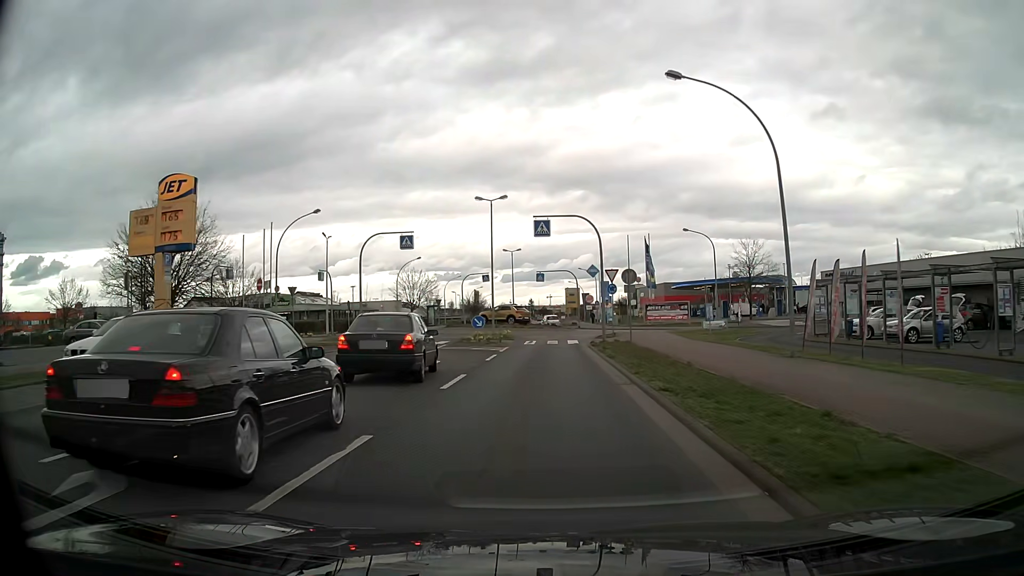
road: tertiary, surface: asphalt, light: Day
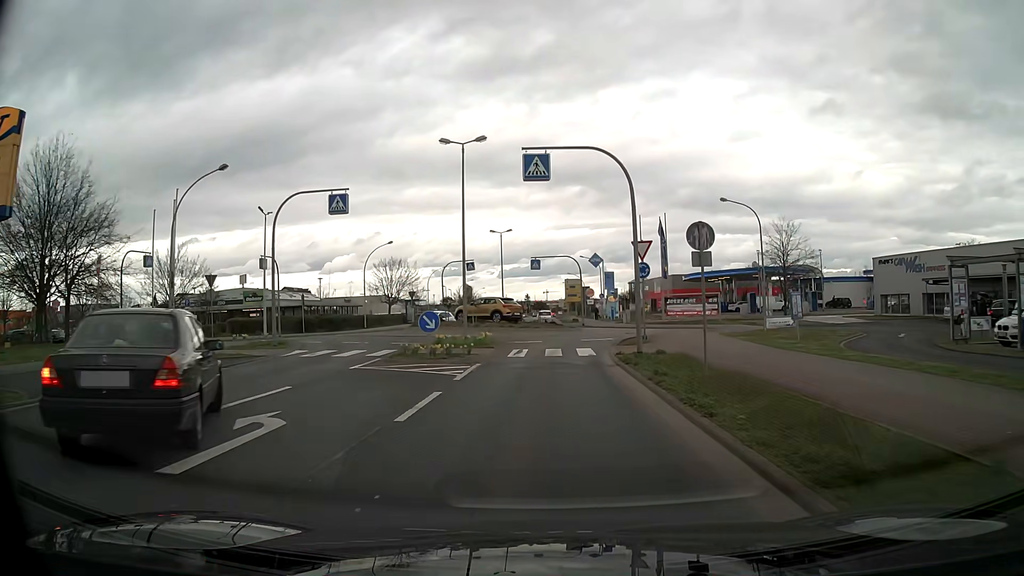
(0.0, +12.2) m; 0°
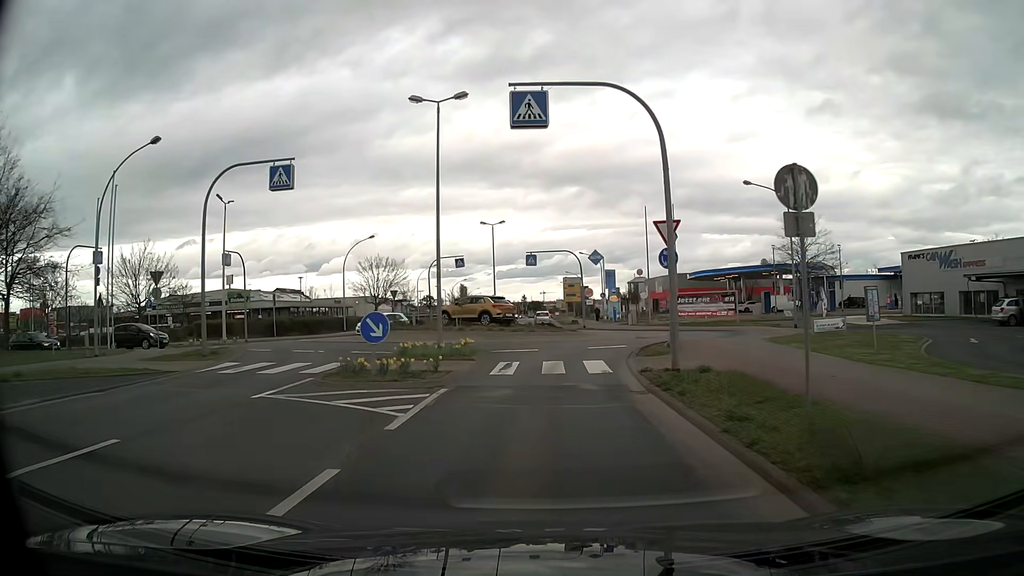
(0.0, +5.5) m; +1°
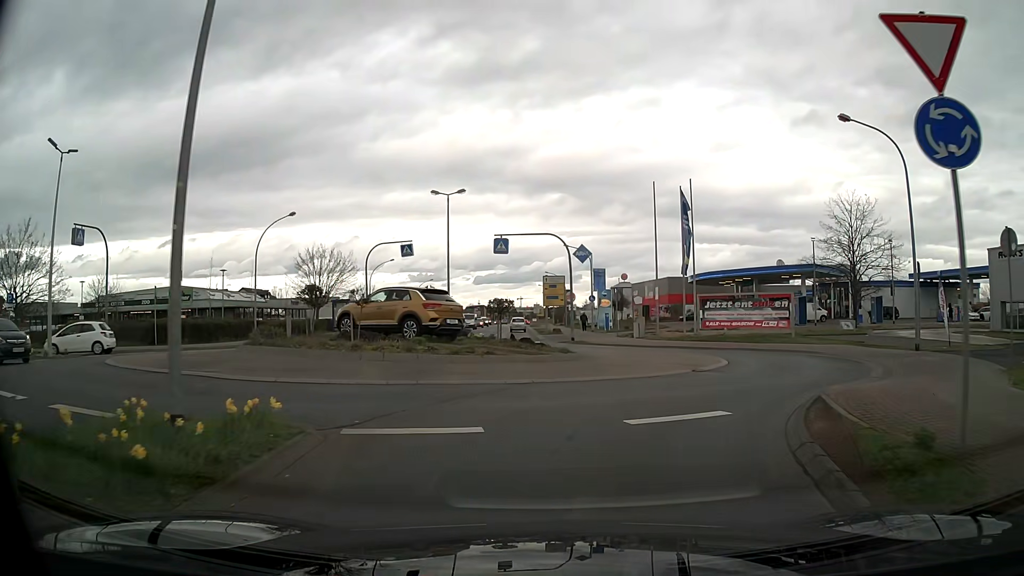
(0.0, +13.9) m; 0°
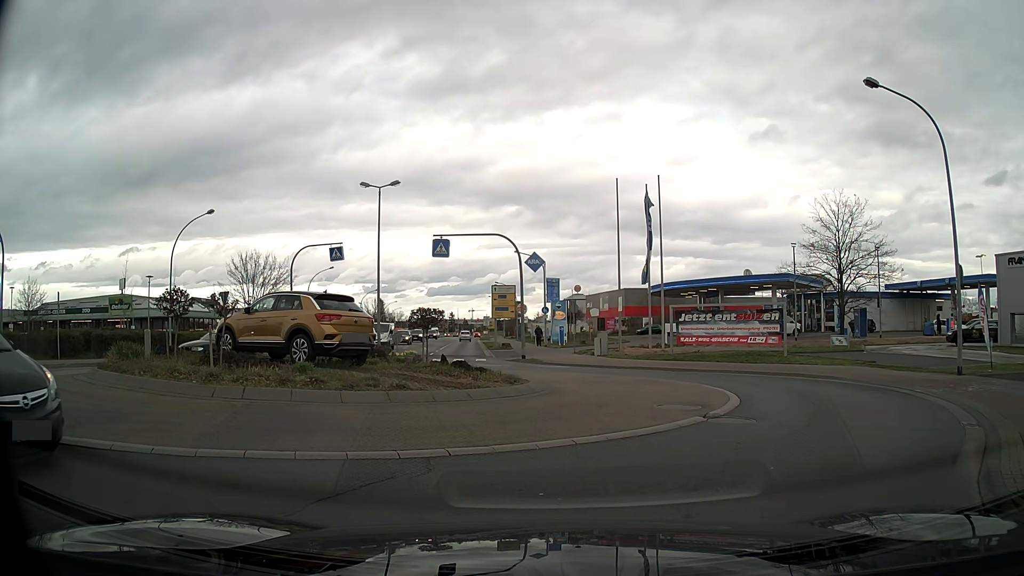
(+0.2, +4.6) m; +5°
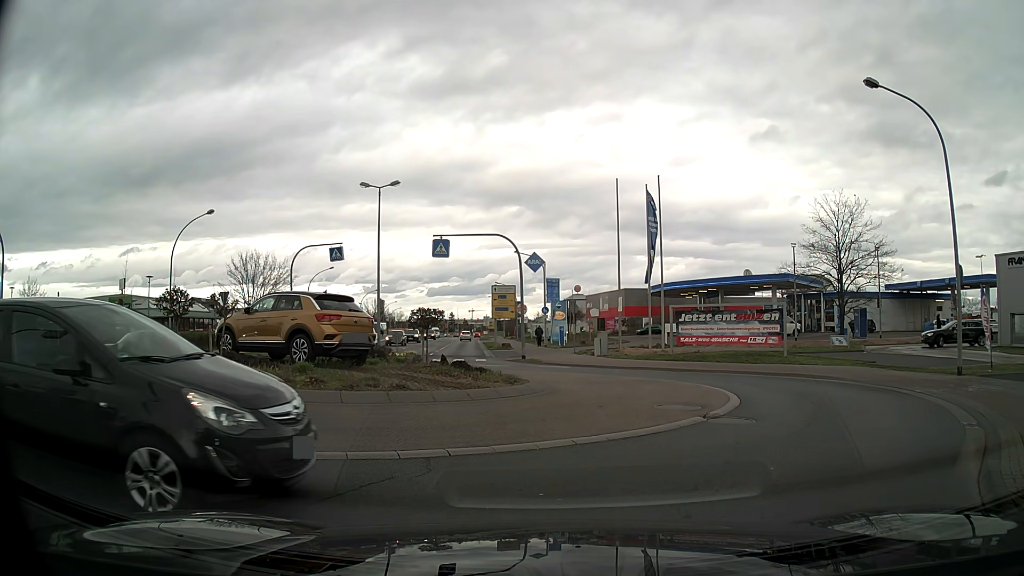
(0.0, 0.0) m; 0°
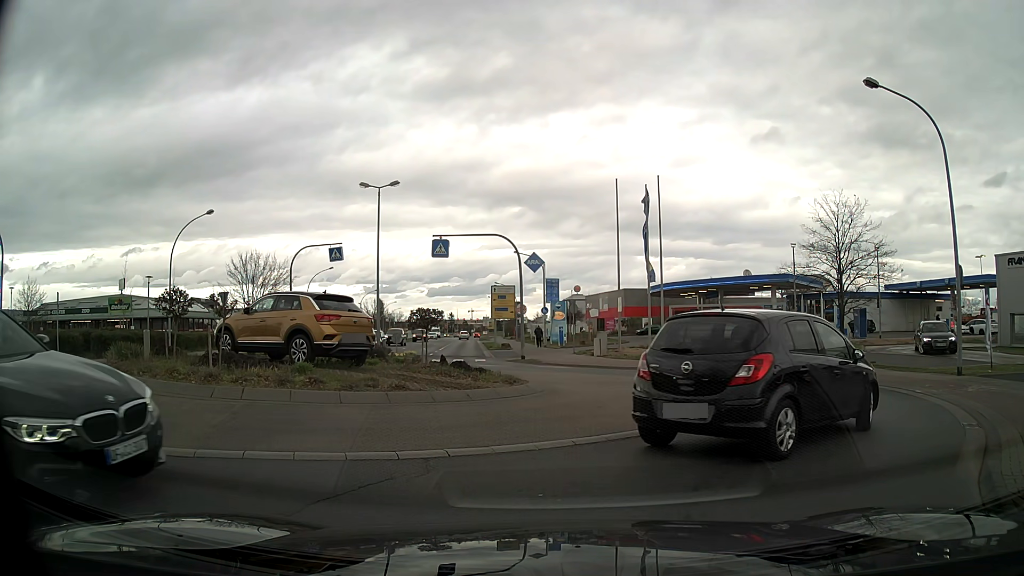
(0.0, 0.0) m; 0°
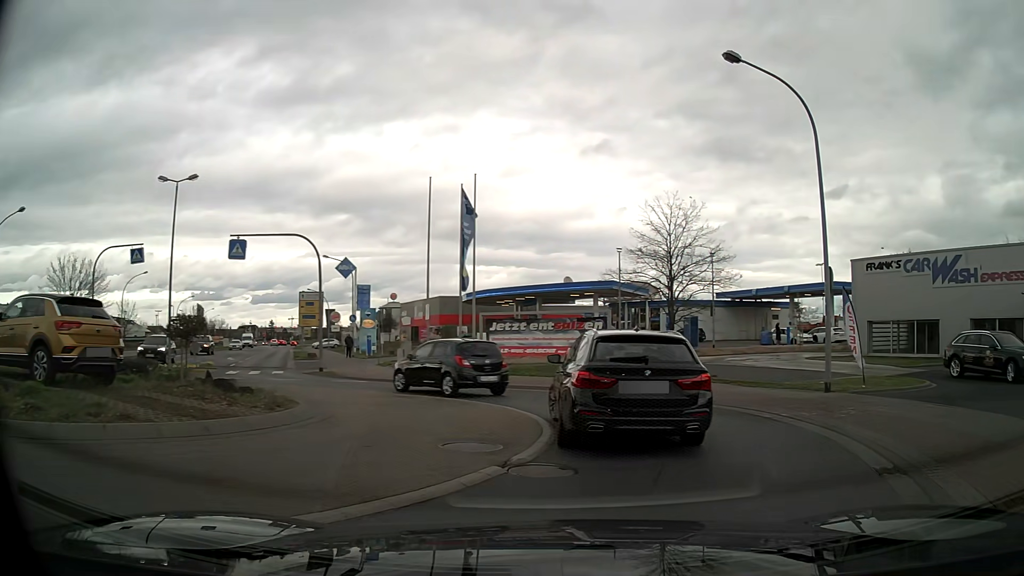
(+0.4, +3.1) m; +15°
